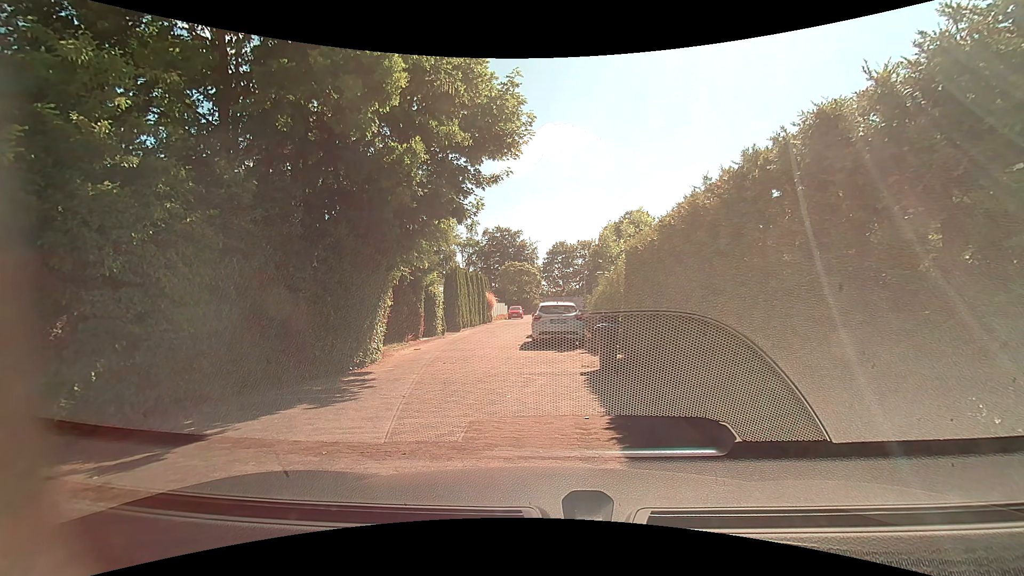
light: Day
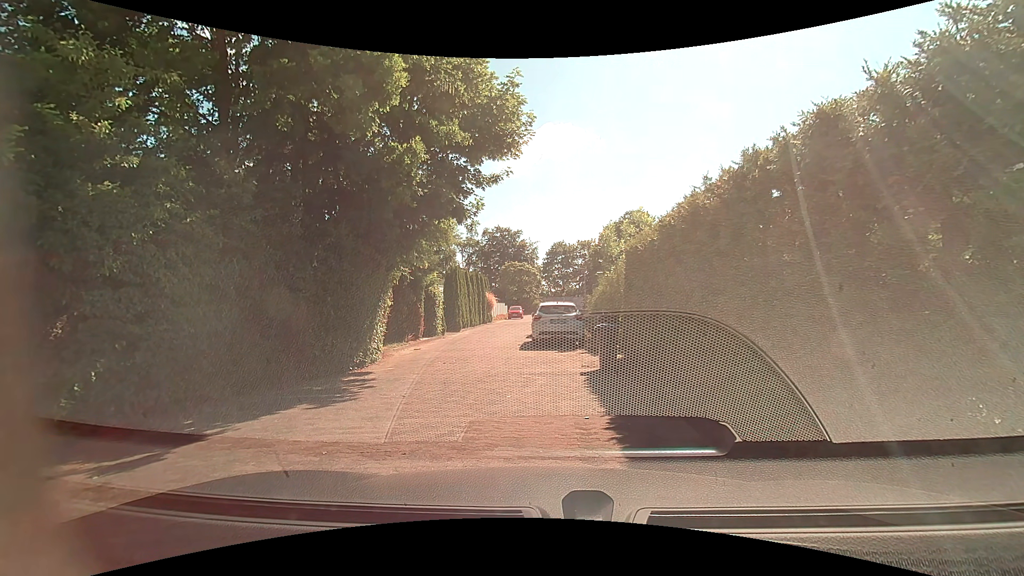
(0.0, 0.0) m; 0°
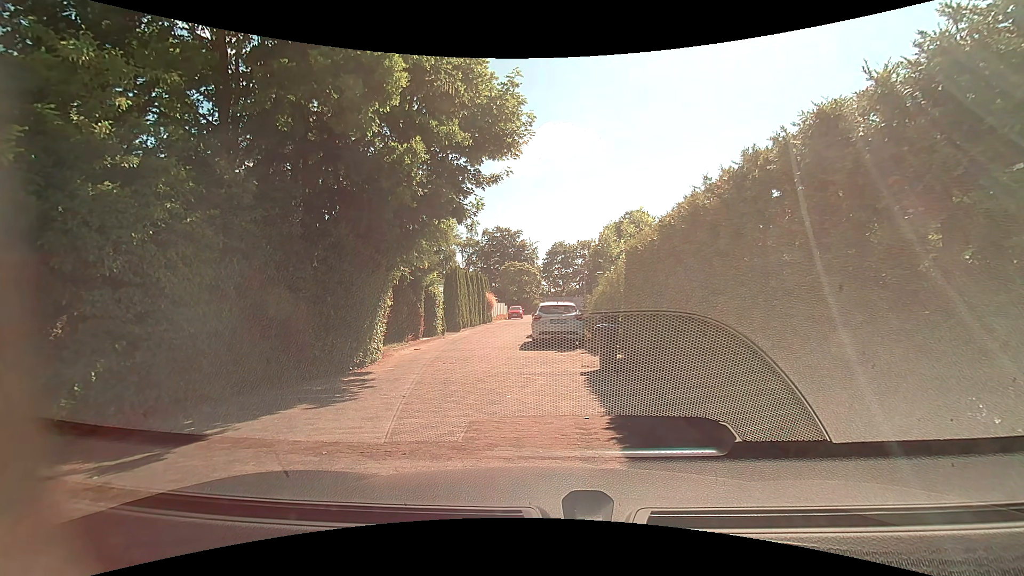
(0.0, 0.0) m; 0°
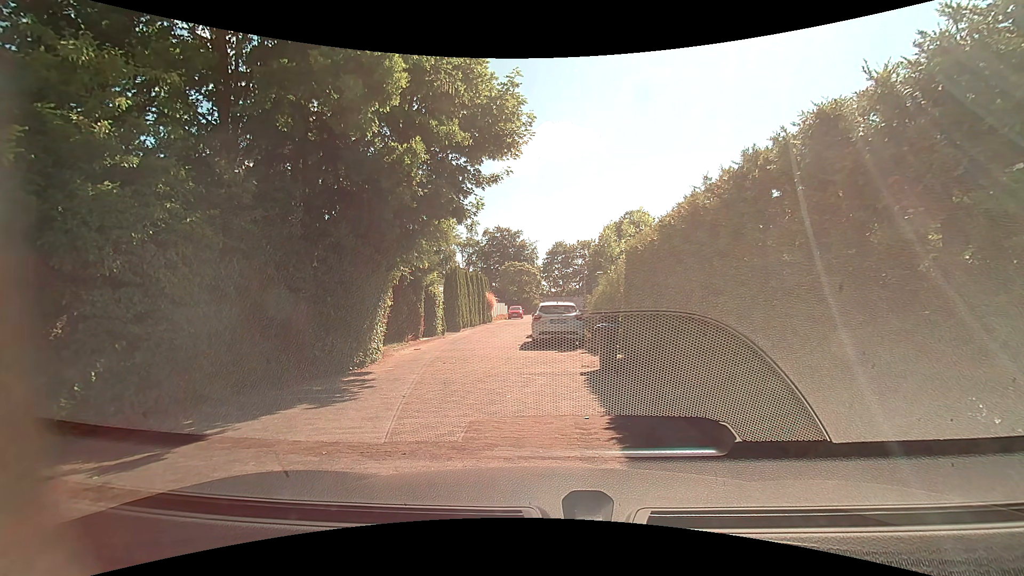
(0.0, 0.0) m; 0°
